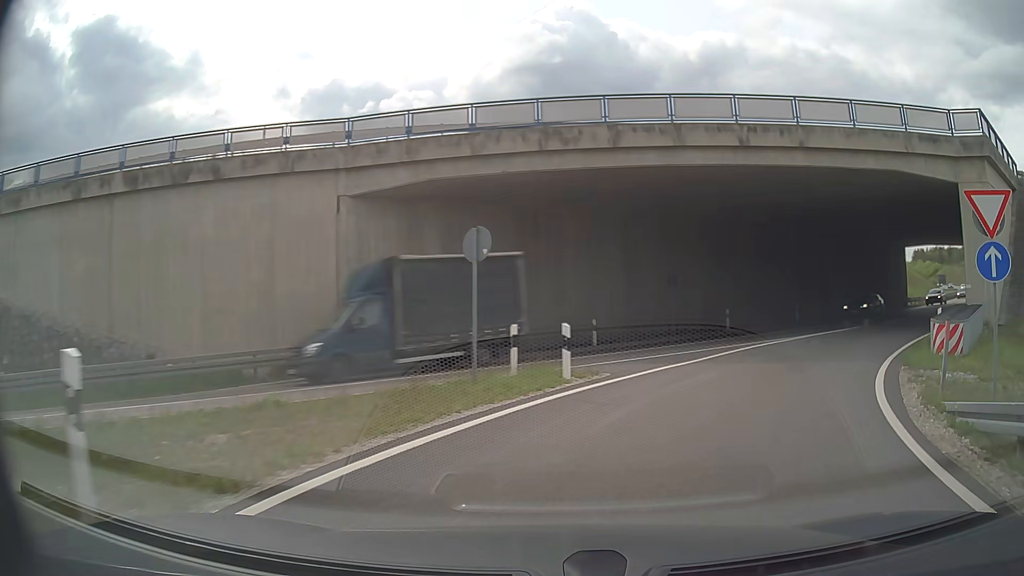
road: trunk_link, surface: asphalt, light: Day
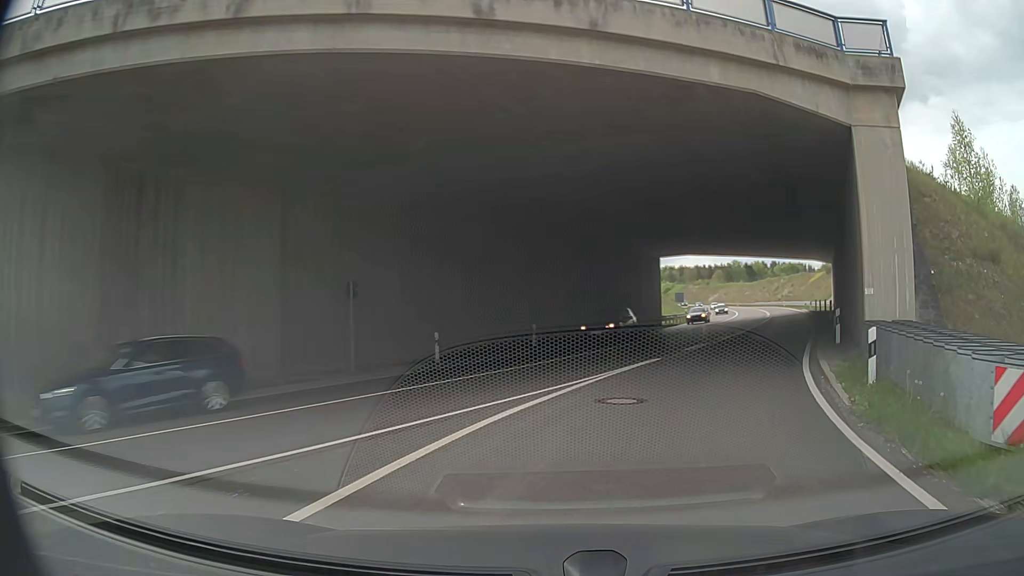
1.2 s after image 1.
(+2.4, +10.6) m; +24°
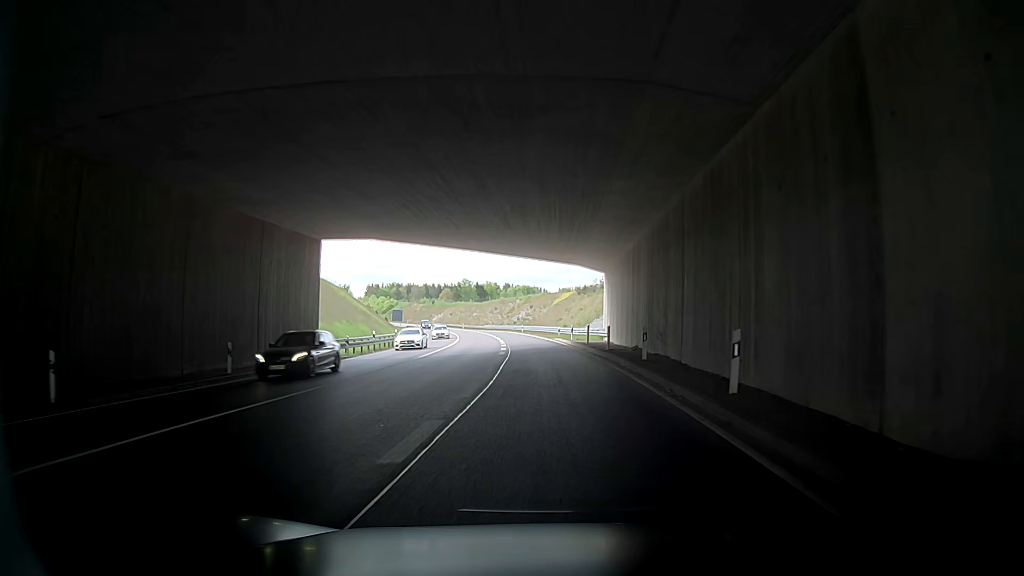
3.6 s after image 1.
(+7.2, +24.8) m; +20°
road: trunk
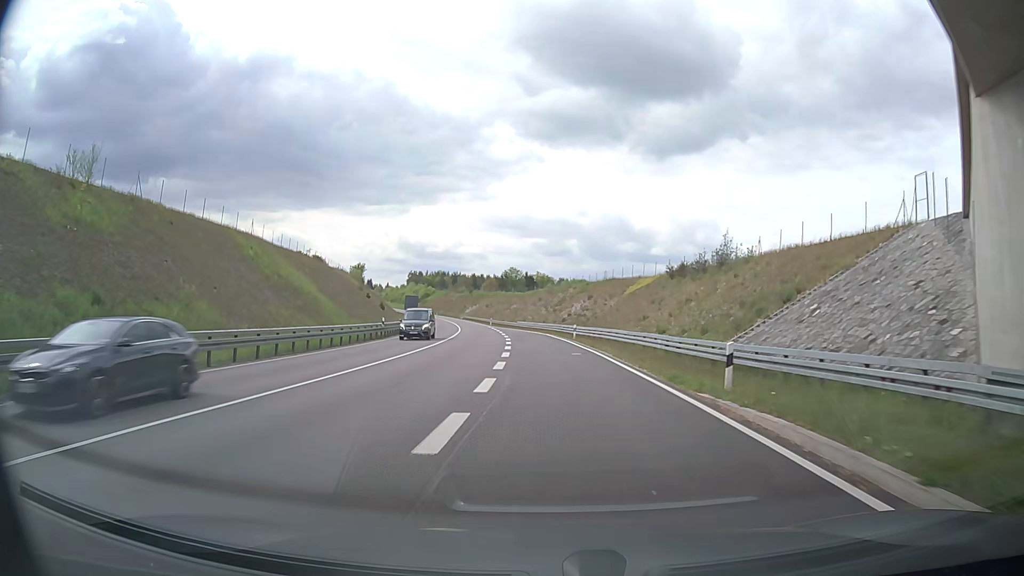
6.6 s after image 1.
(-0.6, +42.5) m; -1°
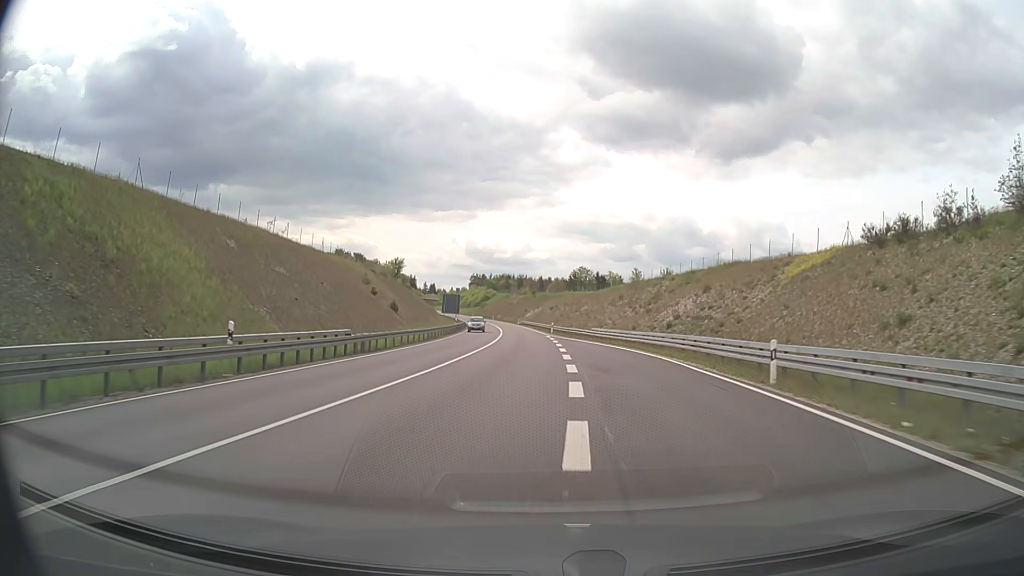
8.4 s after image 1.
(-1.1, +31.0) m; -5°
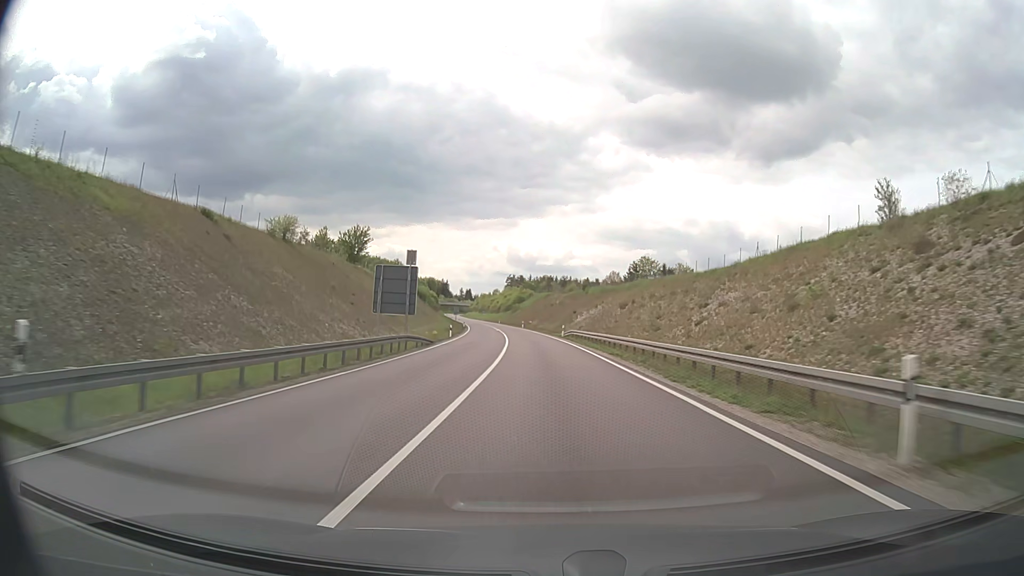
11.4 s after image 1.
(-2.7, +61.8) m; -4°
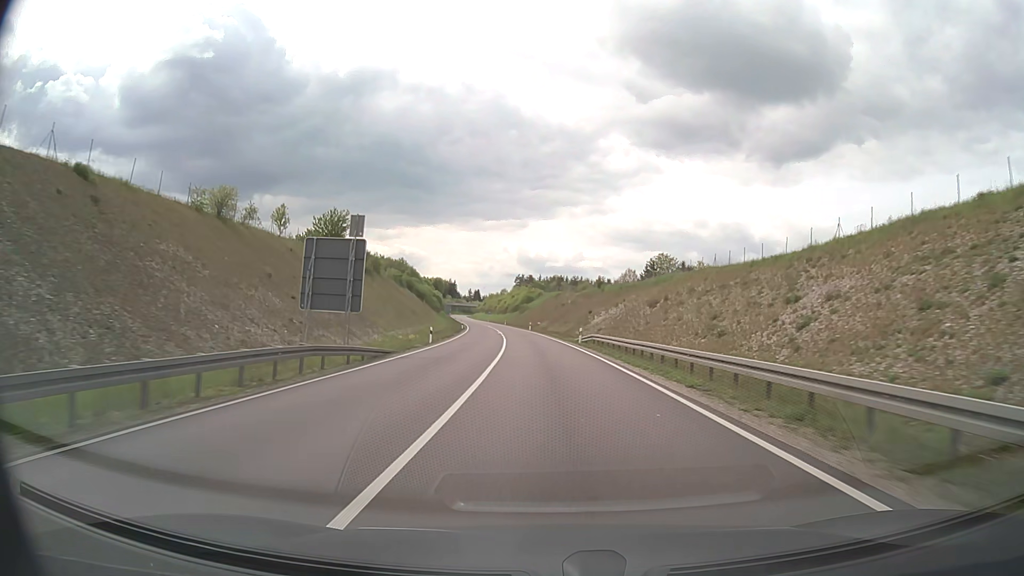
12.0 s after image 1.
(-0.1, +14.3) m; -1°
